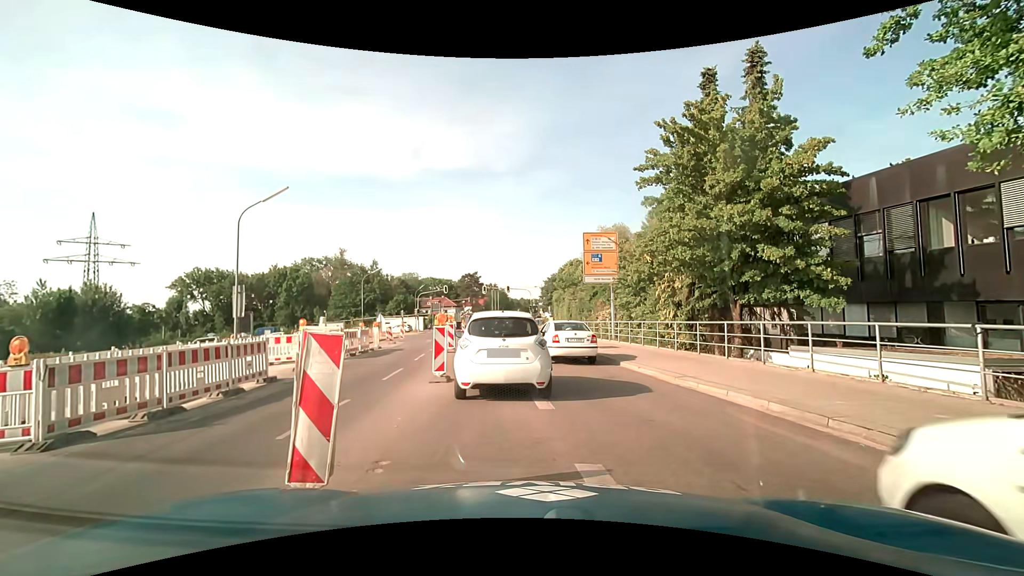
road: secondary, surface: asphalt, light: Day
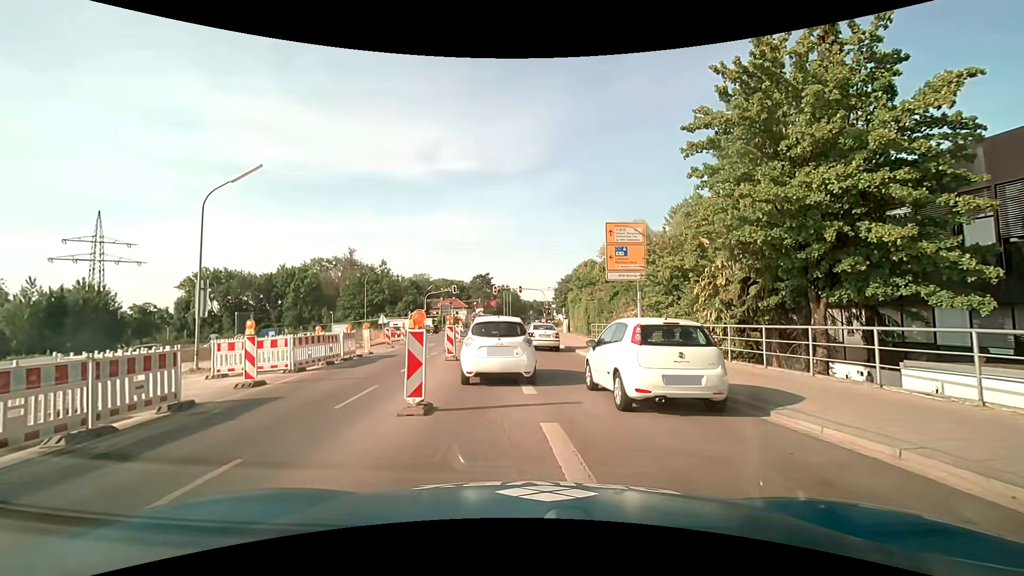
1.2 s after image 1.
(-0.1, +4.1) m; -2°
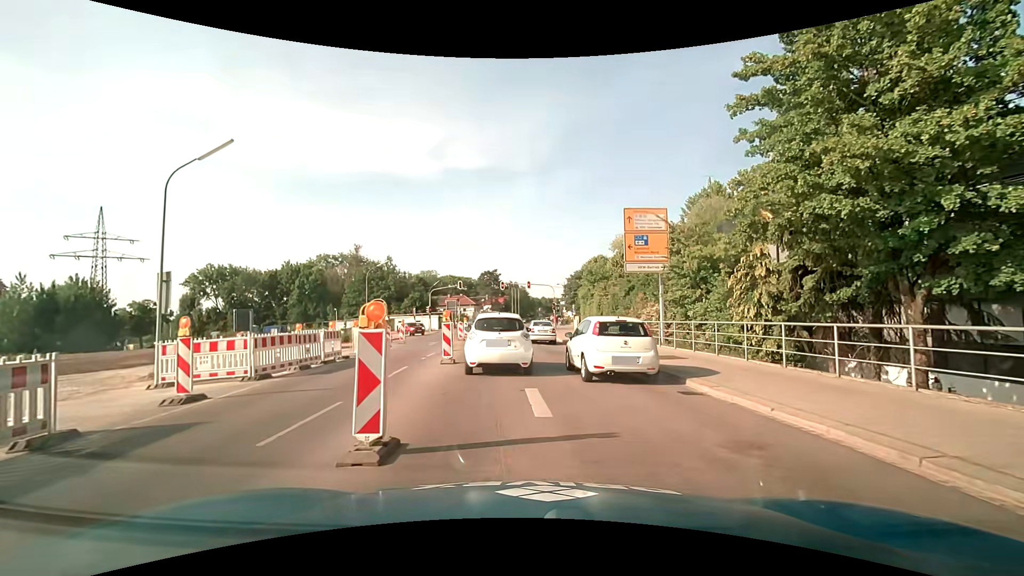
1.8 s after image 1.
(0.0, +2.8) m; 0°
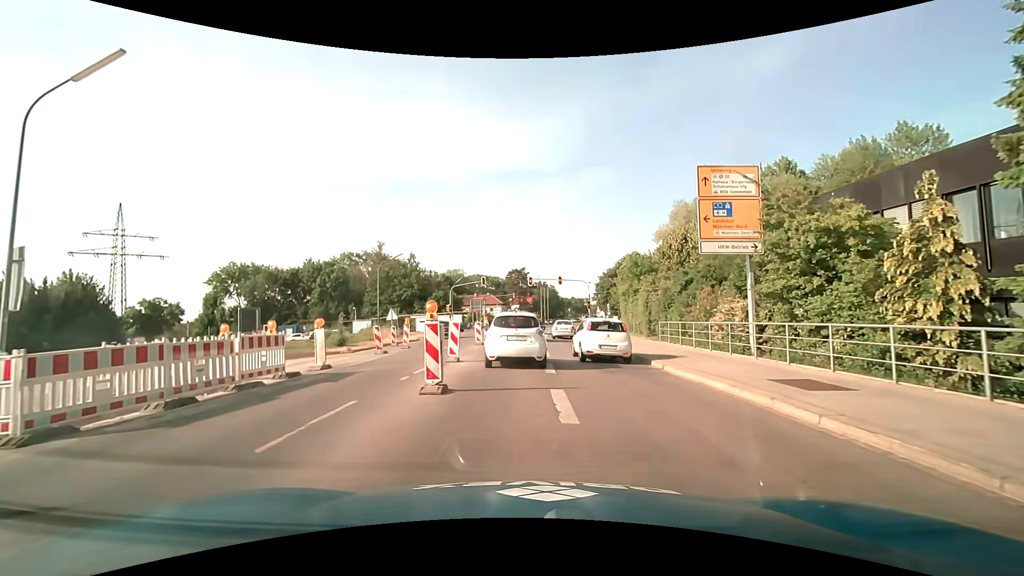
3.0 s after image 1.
(-0.2, +6.8) m; -4°
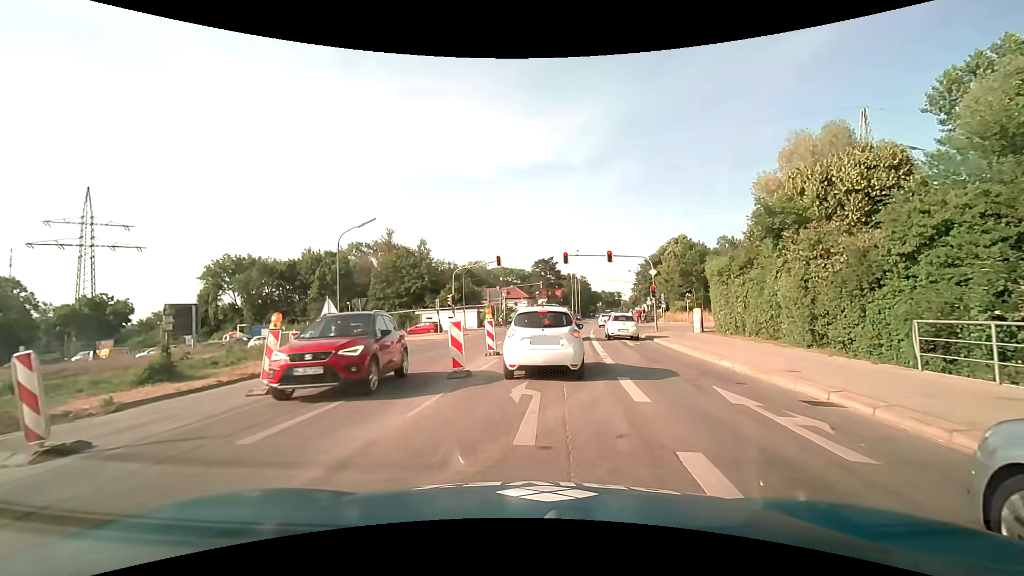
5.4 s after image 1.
(-0.3, +16.5) m; -3°
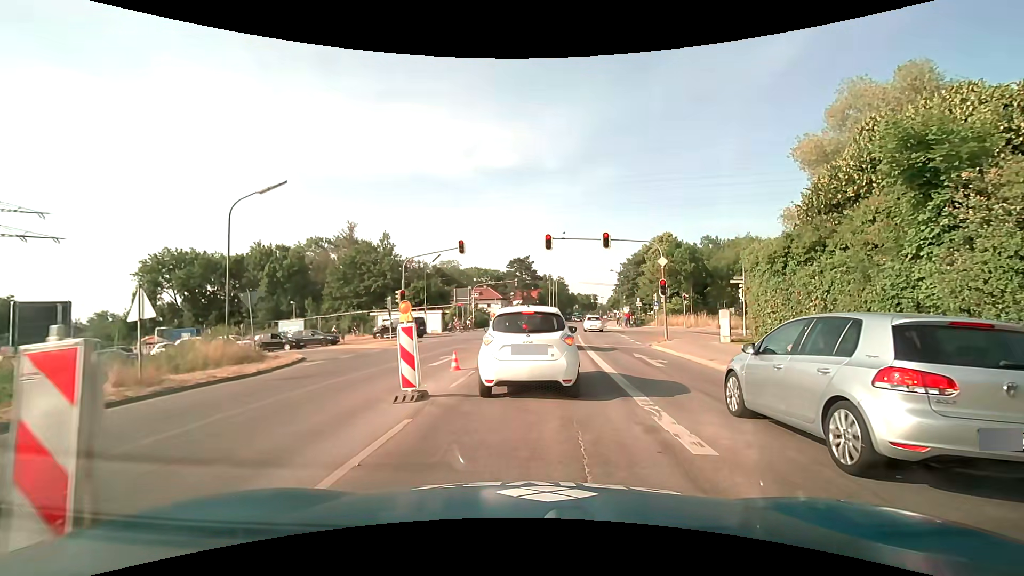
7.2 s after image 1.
(+0.3, +8.7) m; +2°
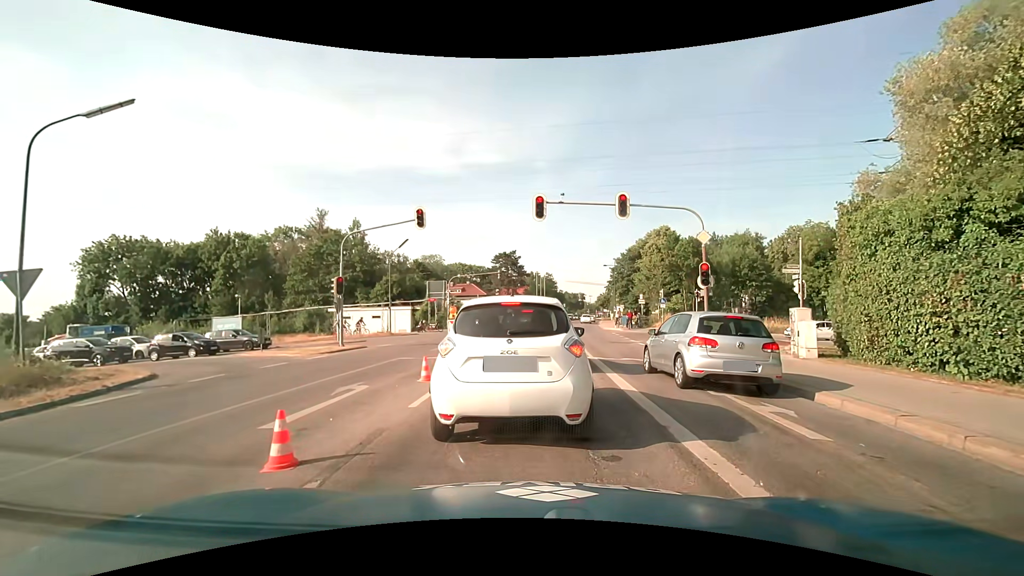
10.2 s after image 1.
(+0.3, +8.1) m; +2°
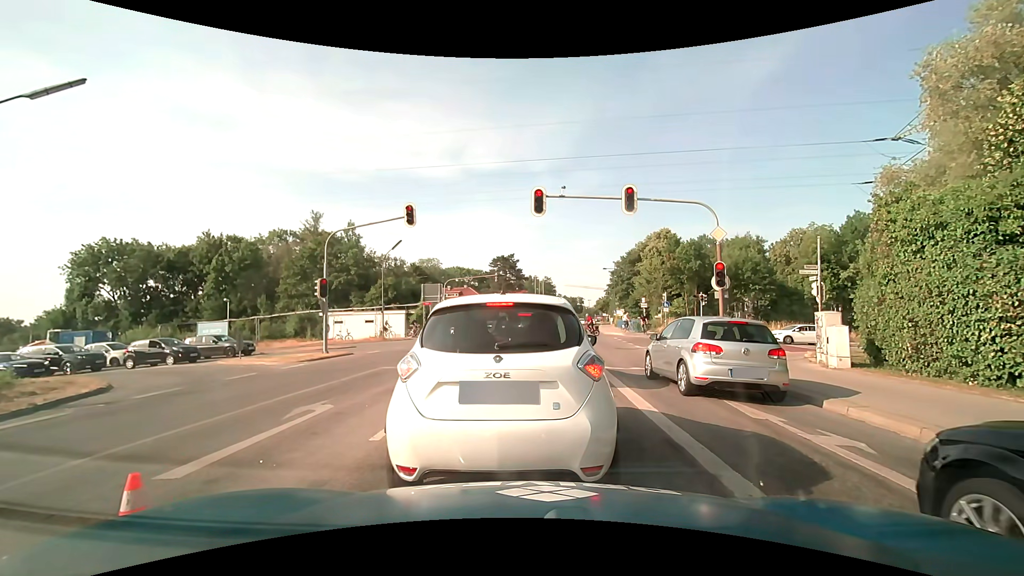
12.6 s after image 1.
(0.0, +1.6) m; 0°
